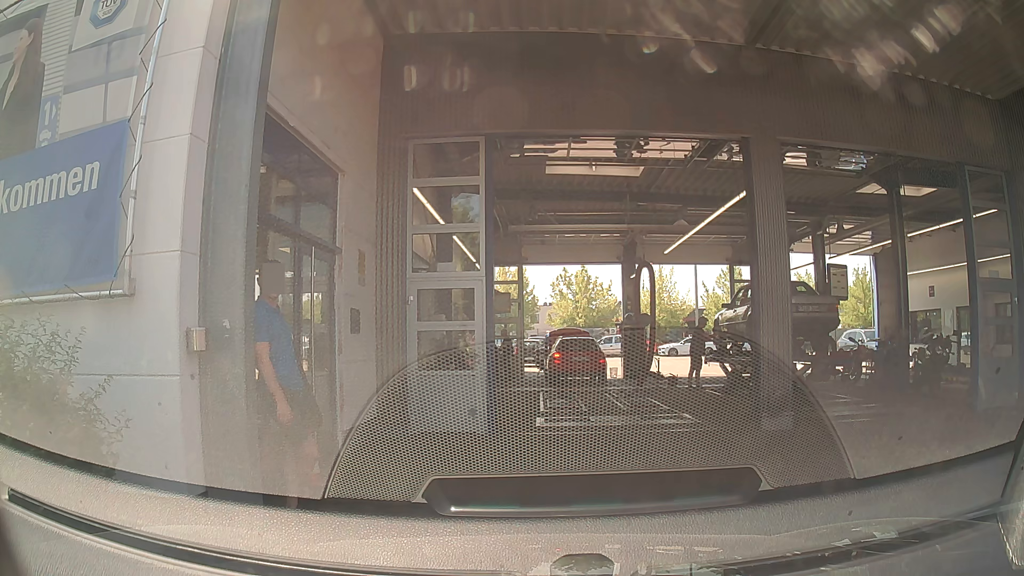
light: Day
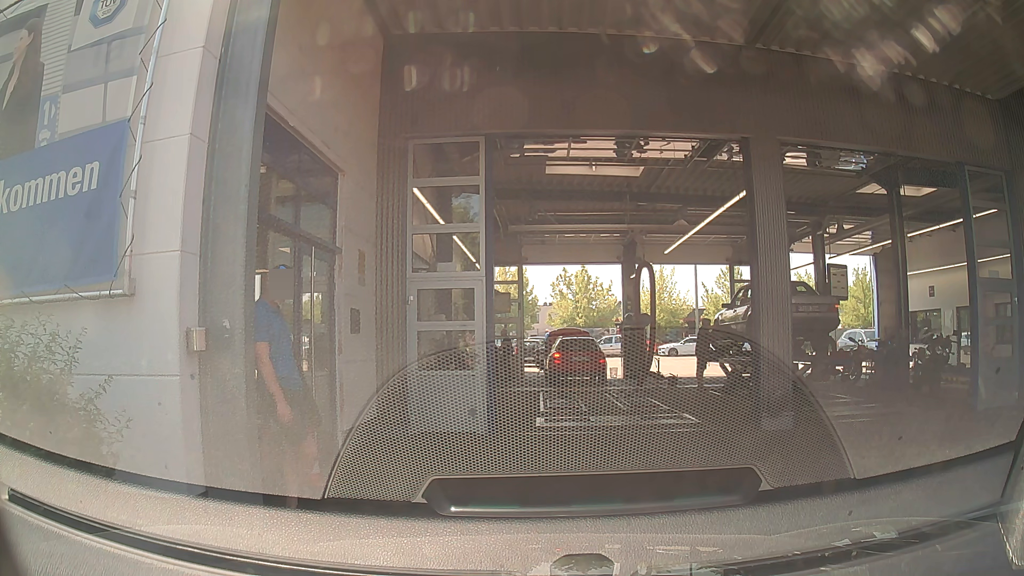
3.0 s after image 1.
(0.0, 0.0) m; 0°
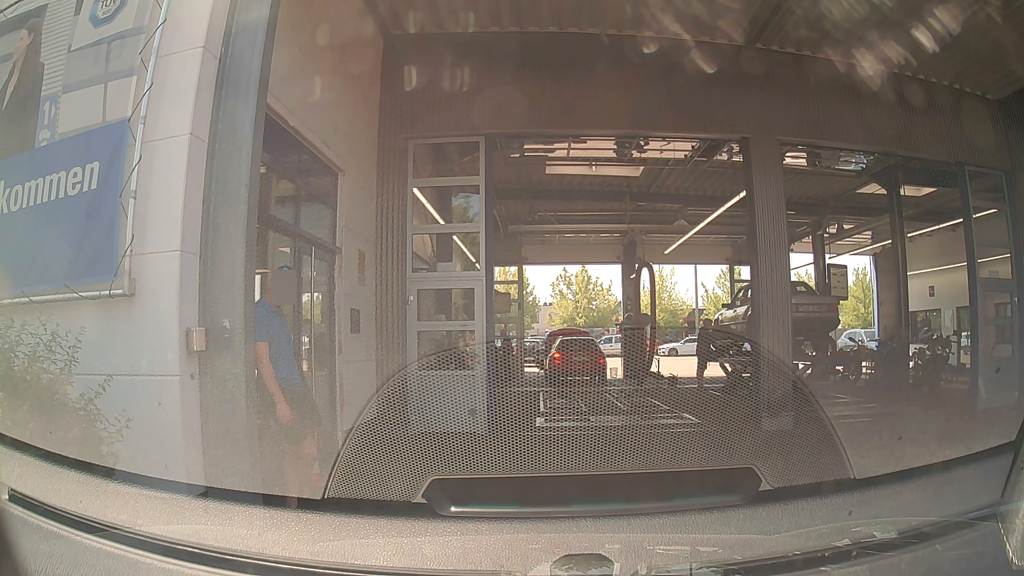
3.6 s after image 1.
(0.0, 0.0) m; 0°
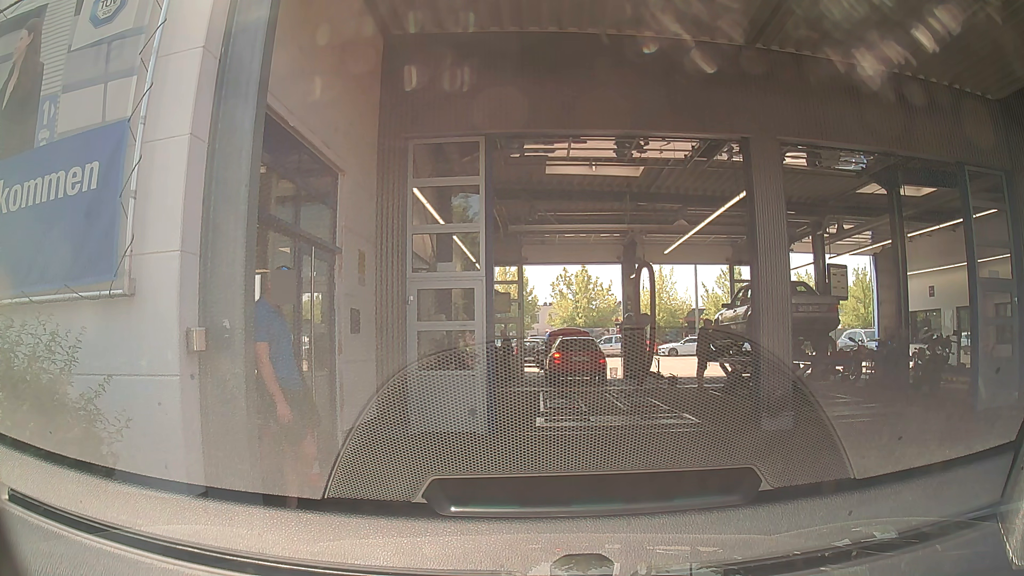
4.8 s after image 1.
(0.0, 0.0) m; 0°
